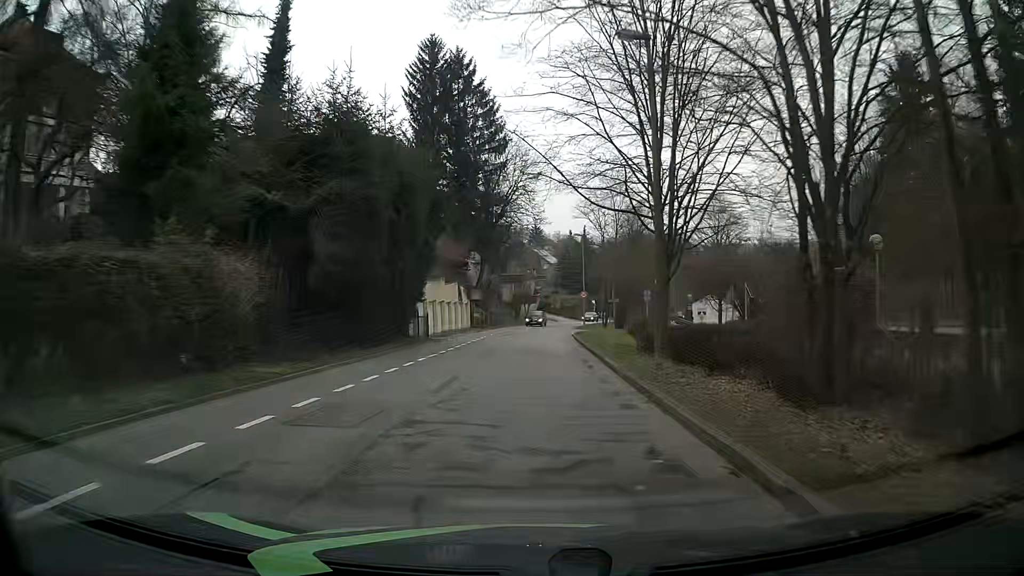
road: tertiary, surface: asphalt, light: Day
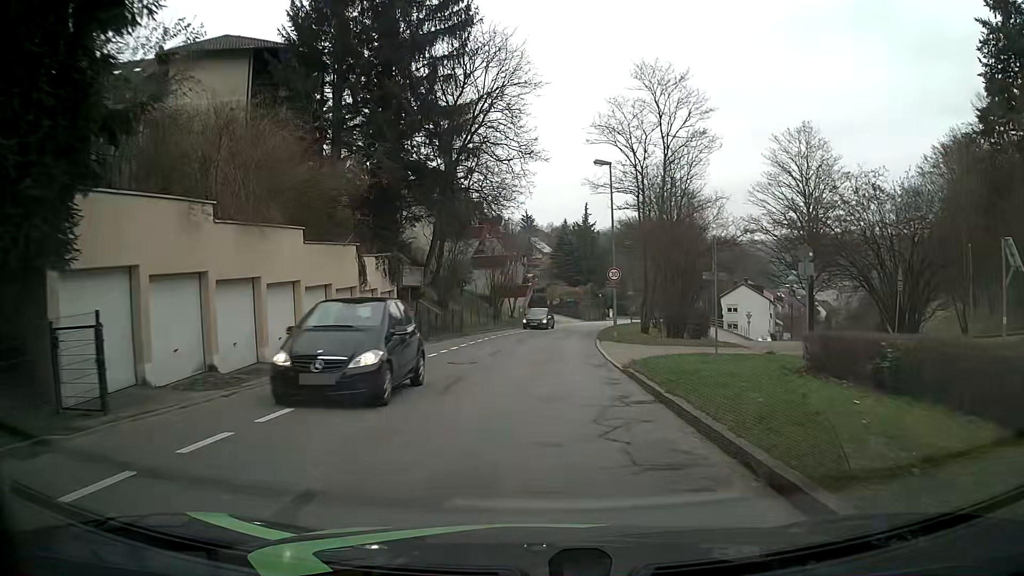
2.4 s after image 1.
(+0.4, +27.0) m; +1°
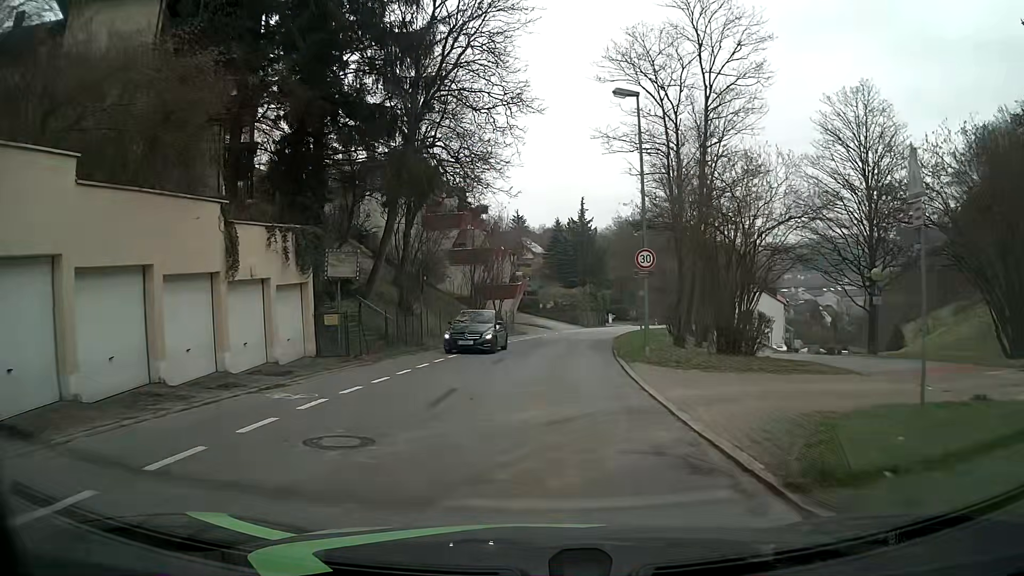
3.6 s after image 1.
(0.0, +10.4) m; 0°
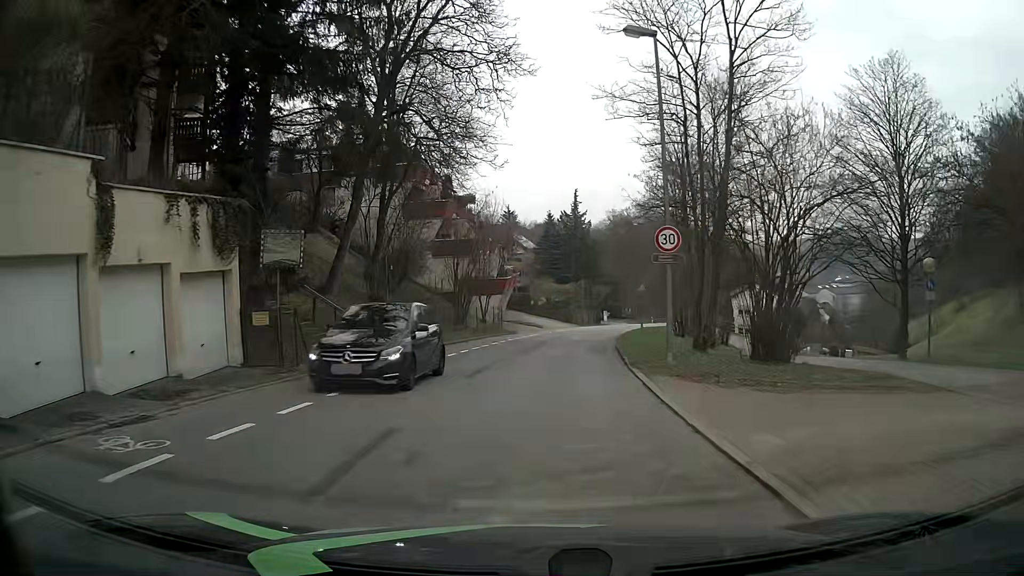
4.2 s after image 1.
(+0.1, +4.6) m; +2°
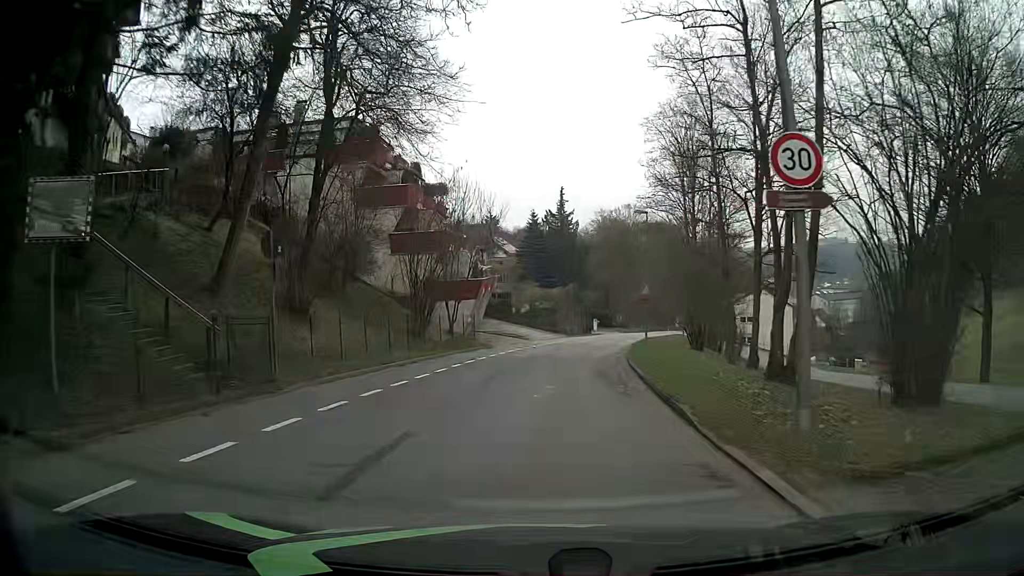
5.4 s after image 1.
(0.0, +8.6) m; 0°
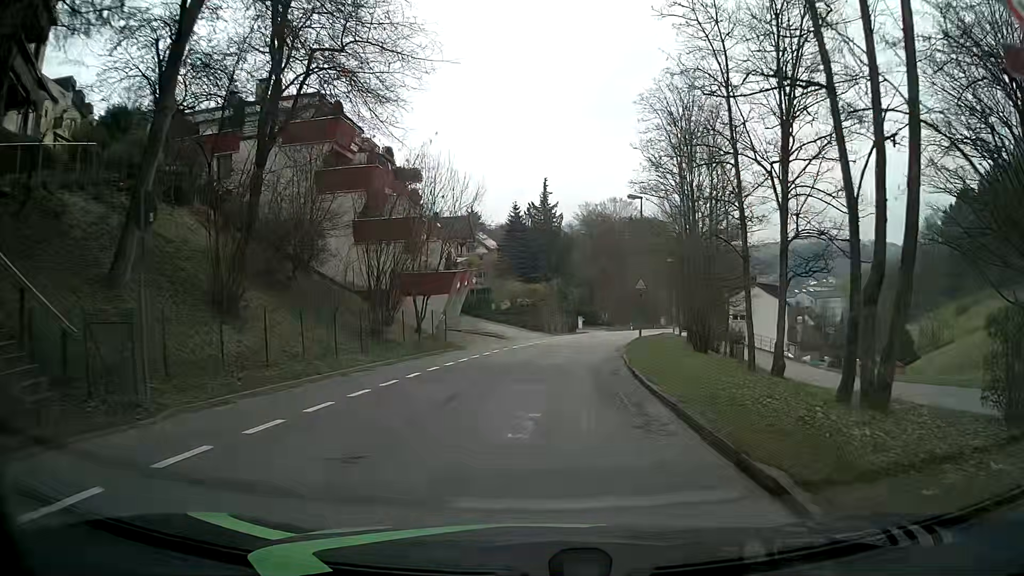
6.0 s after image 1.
(+0.1, +4.4) m; +3°
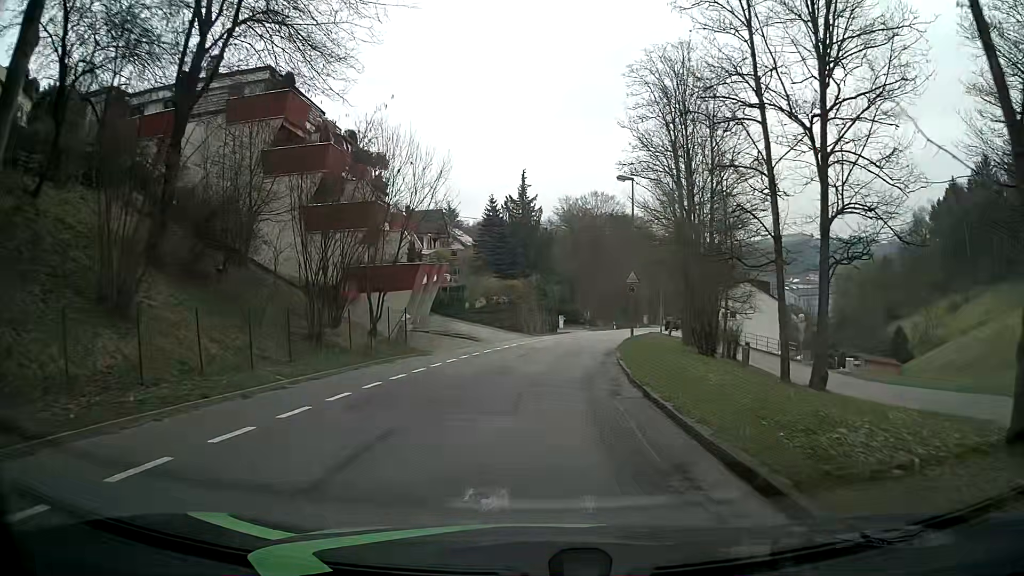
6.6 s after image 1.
(+0.1, +4.6) m; +2°
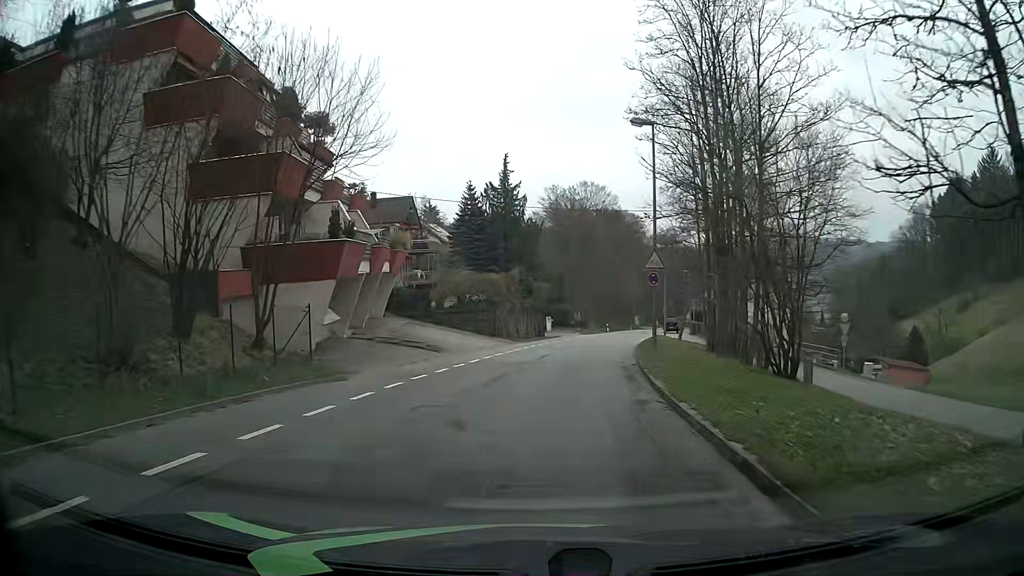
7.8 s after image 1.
(0.0, +9.6) m; +2°
(0, +10) (0, +20) (+1, +30) (+3, +40) (+5, +50) (+7, +59) (+9, +69) (+12, +79) (+14, +89) (+16, +98) m
